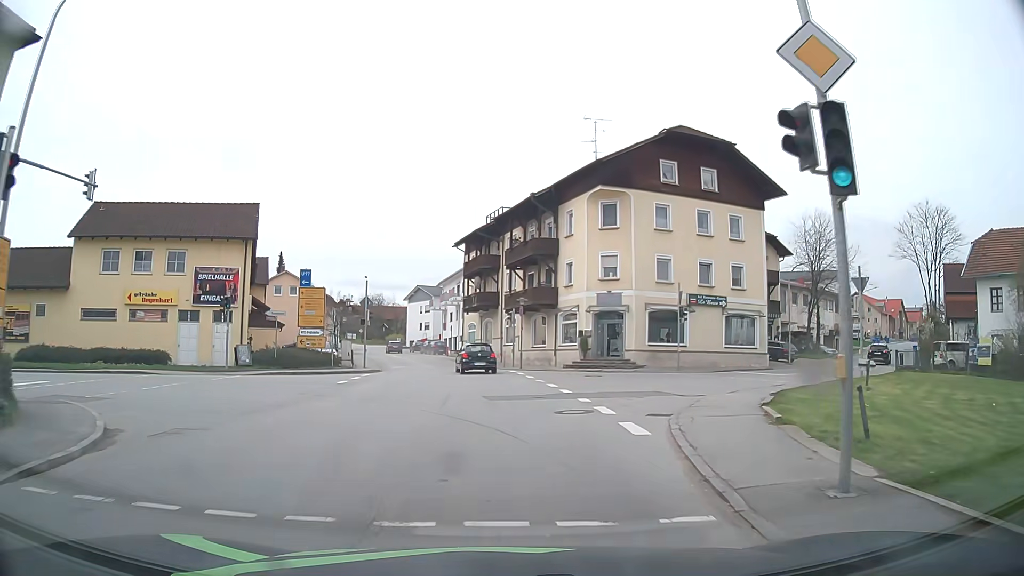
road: secondary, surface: asphalt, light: Day
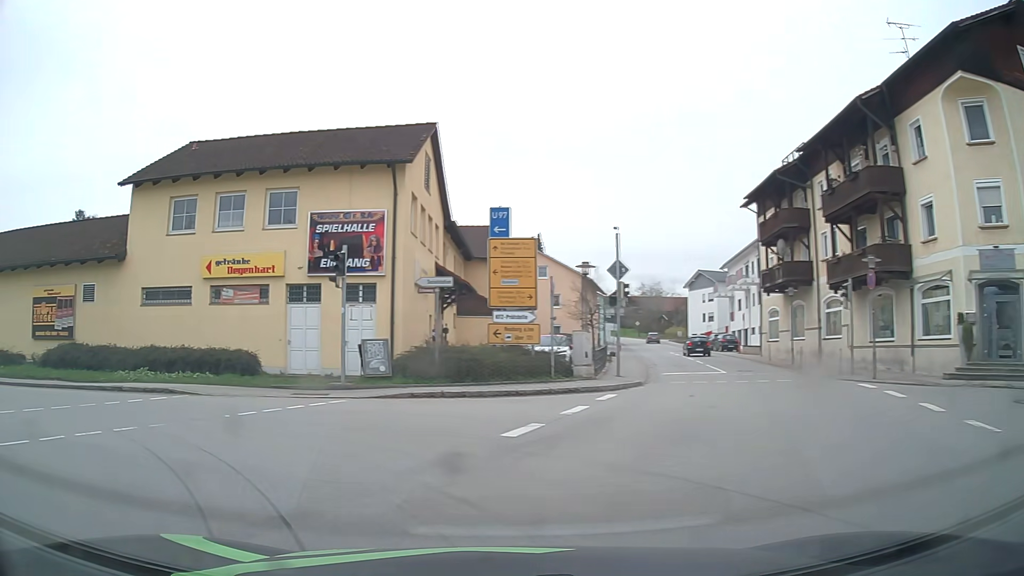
(-1.2, +15.2) m; -23°
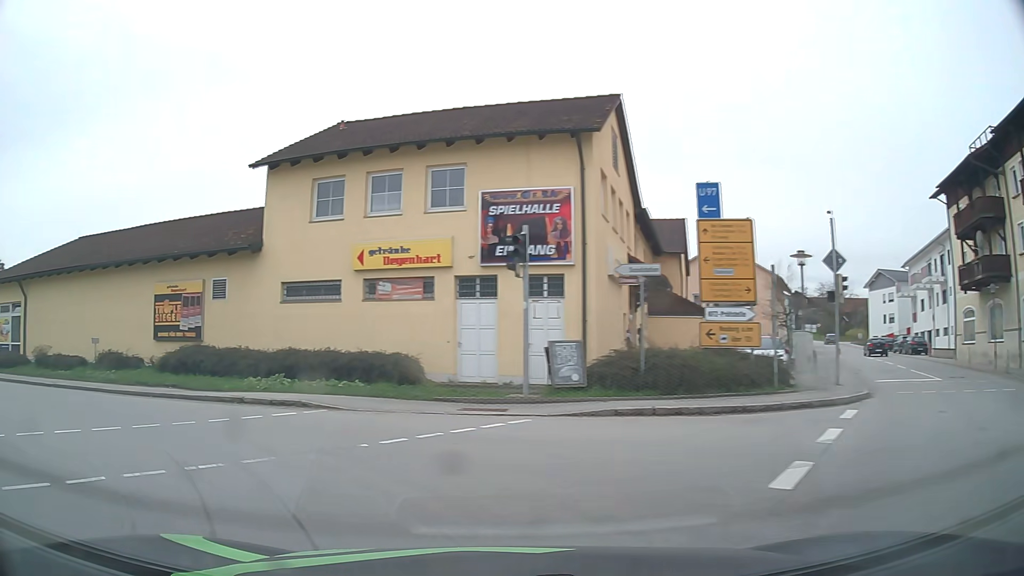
(-0.4, +3.4) m; -15°
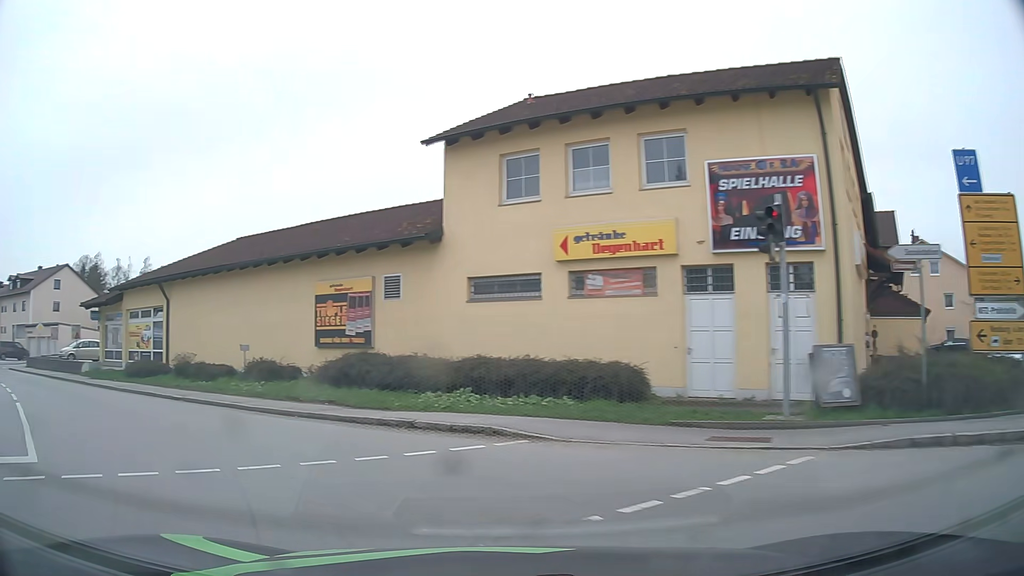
(-0.5, +3.5) m; -16°
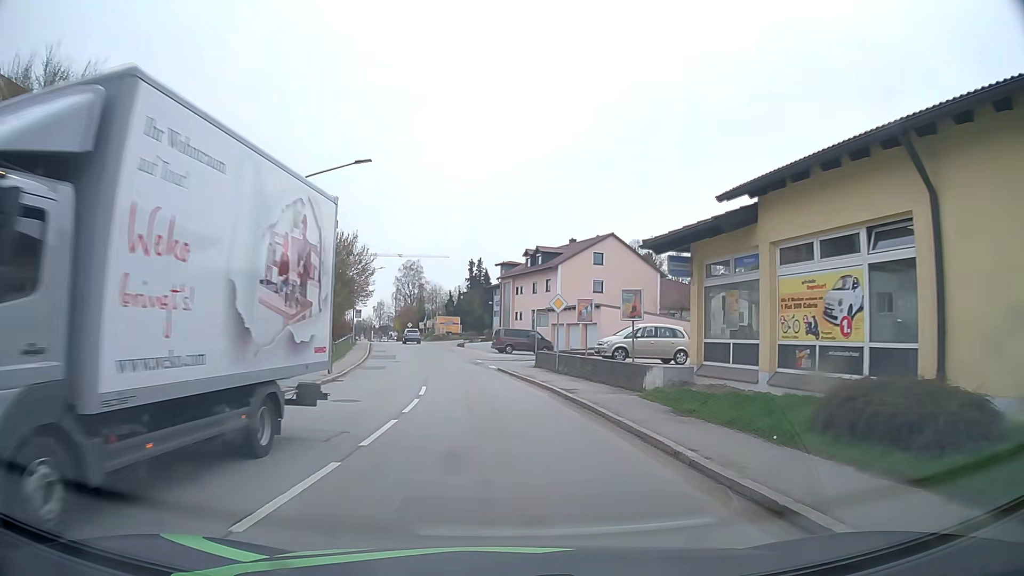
(-11.8, +17.4) m; -48°
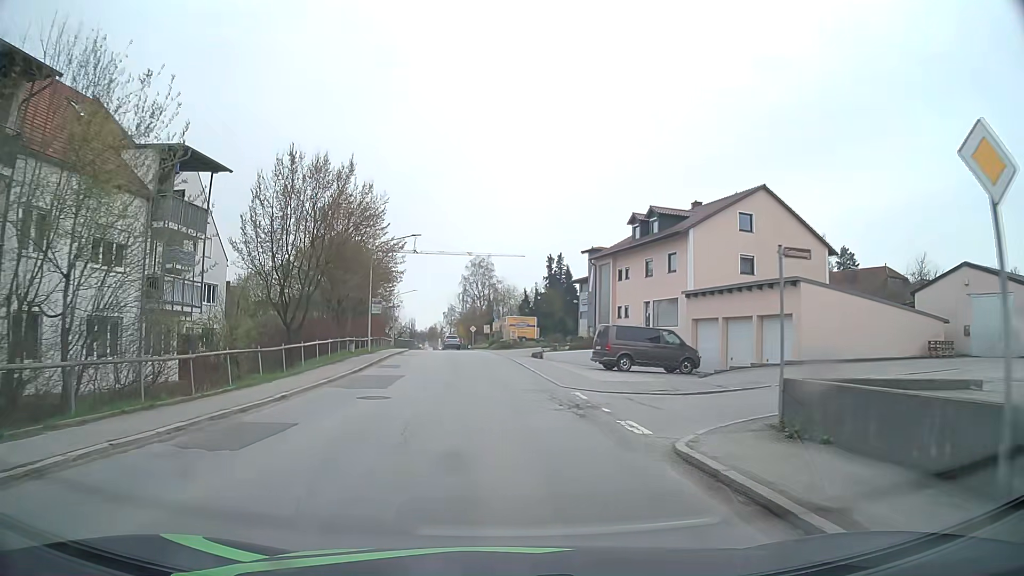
(-1.5, +23.7) m; -7°
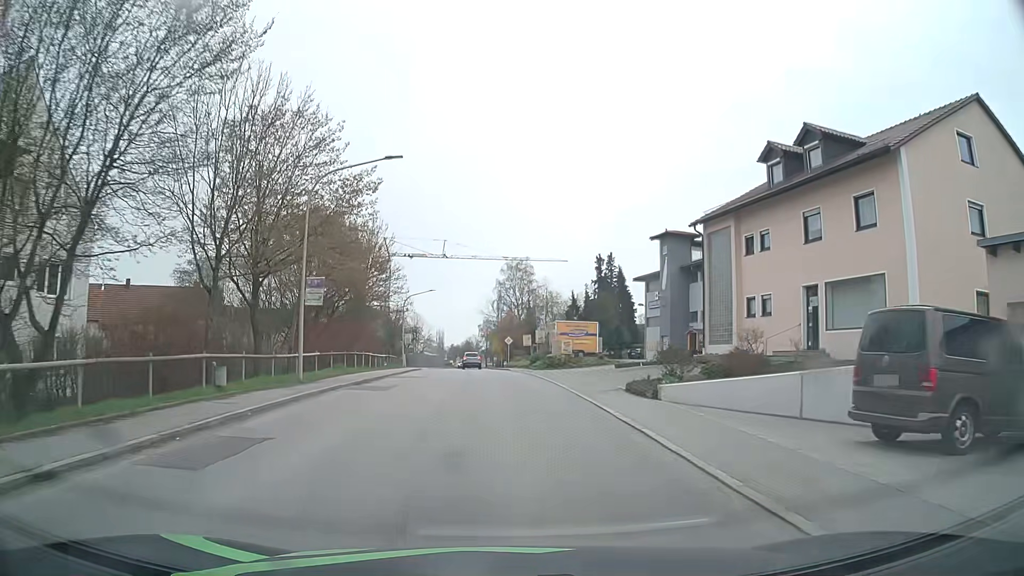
(-0.7, +20.6) m; -4°
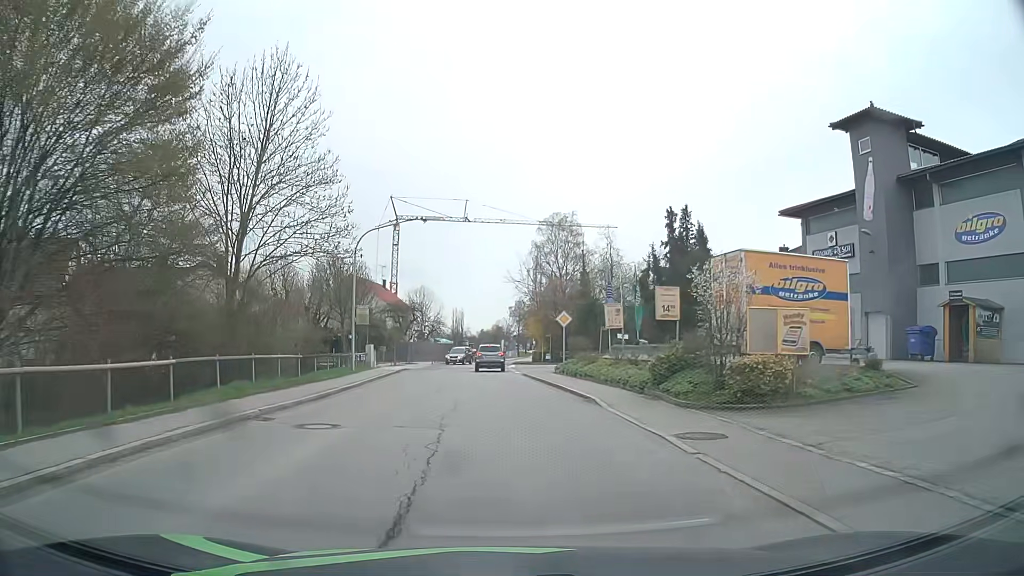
(-0.8, +31.9) m; -3°
(0, +10) (0, +20) (-1, +30) (-1, +40) (-2, +50) (-2, +60) (-1, +70) (0, +80) (+2, +90) (+3, +100) m
